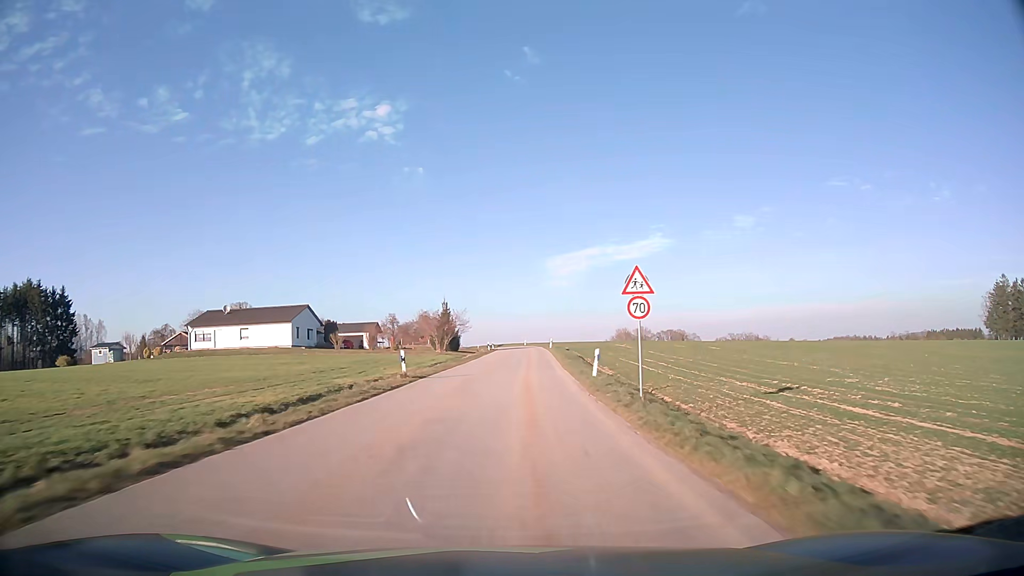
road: tertiary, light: Day
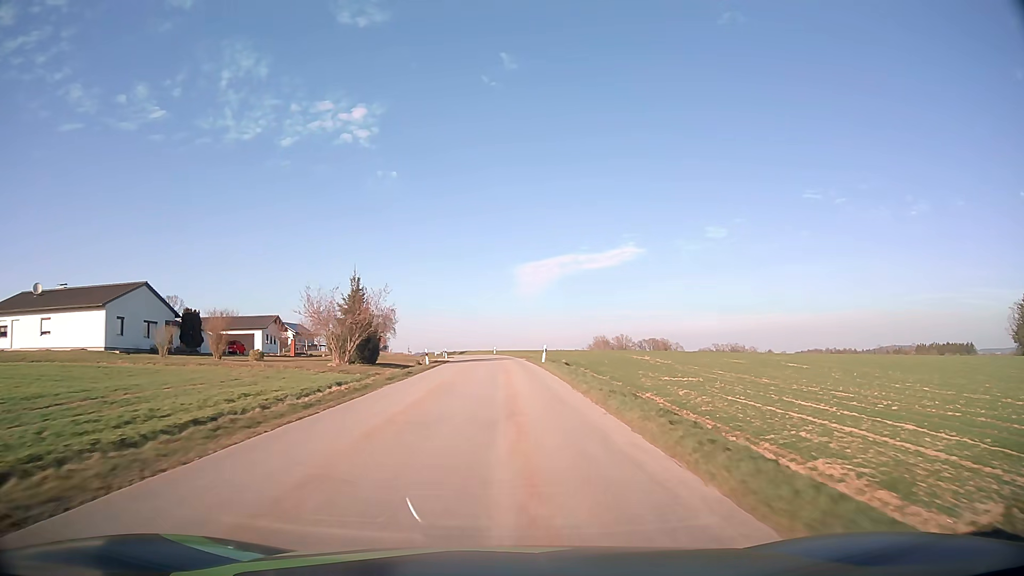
(+0.6, +34.7) m; +2°
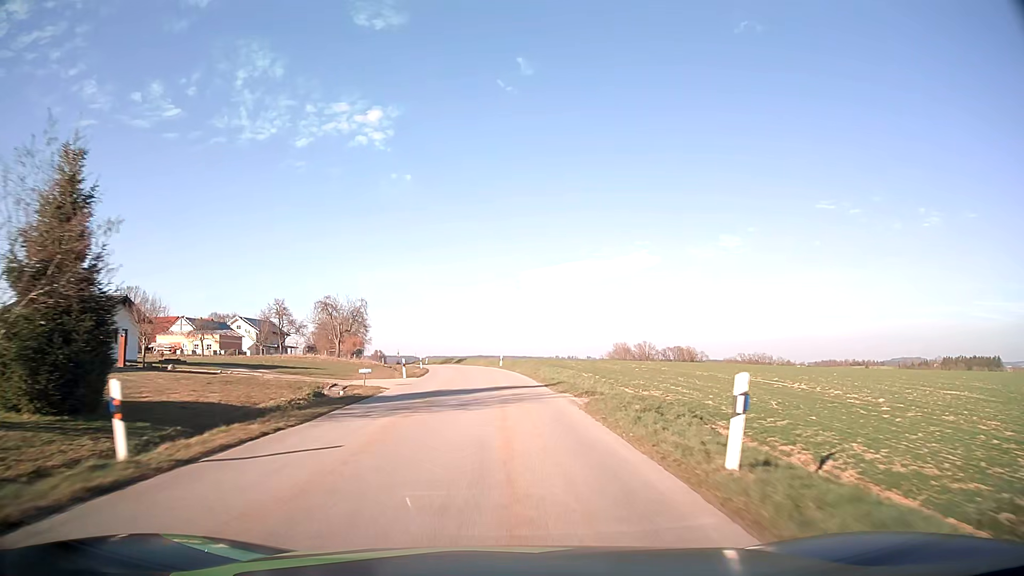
(-0.1, +32.5) m; -1°
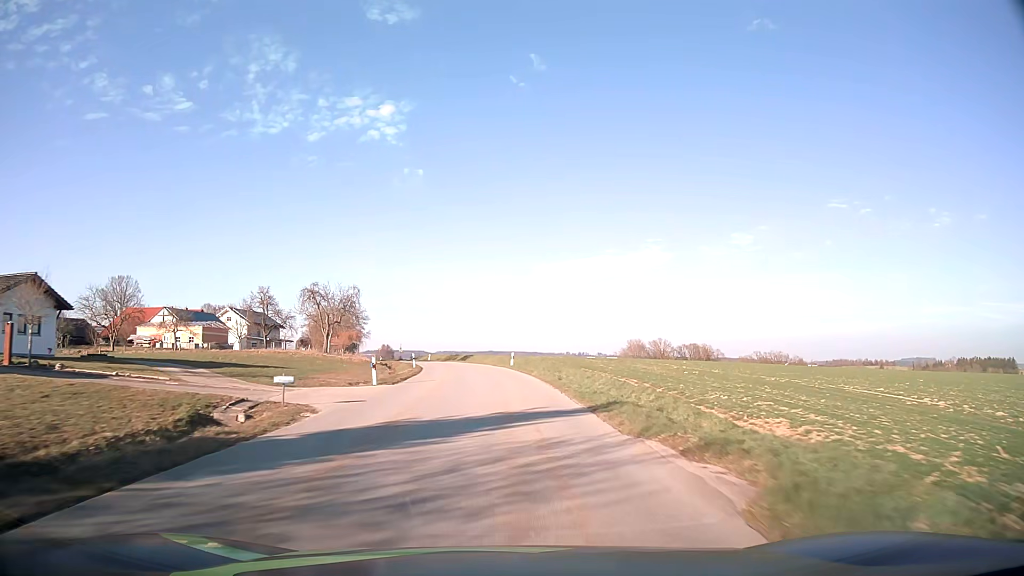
(-0.1, +10.6) m; -1°
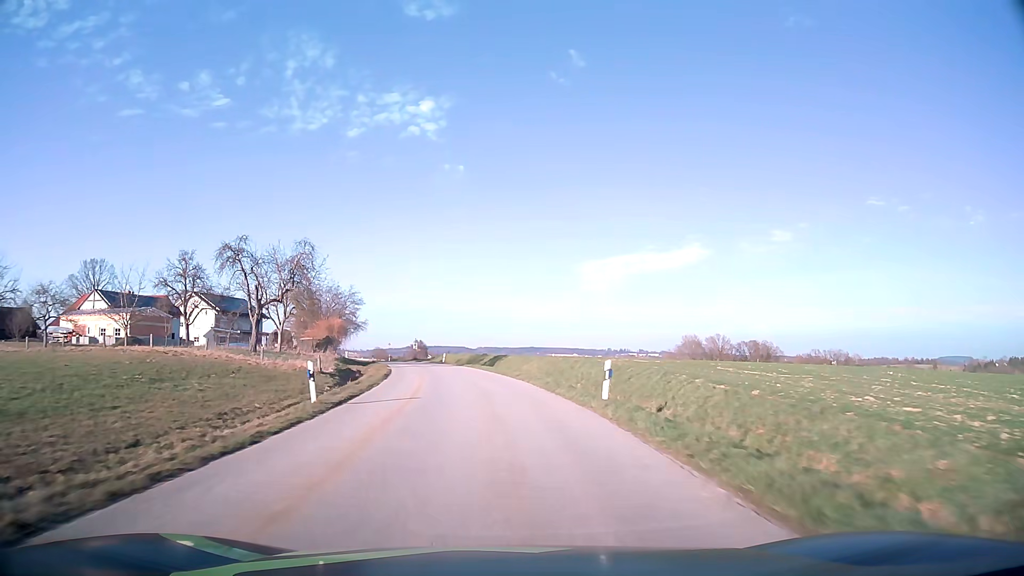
(-0.9, +31.3) m; -3°
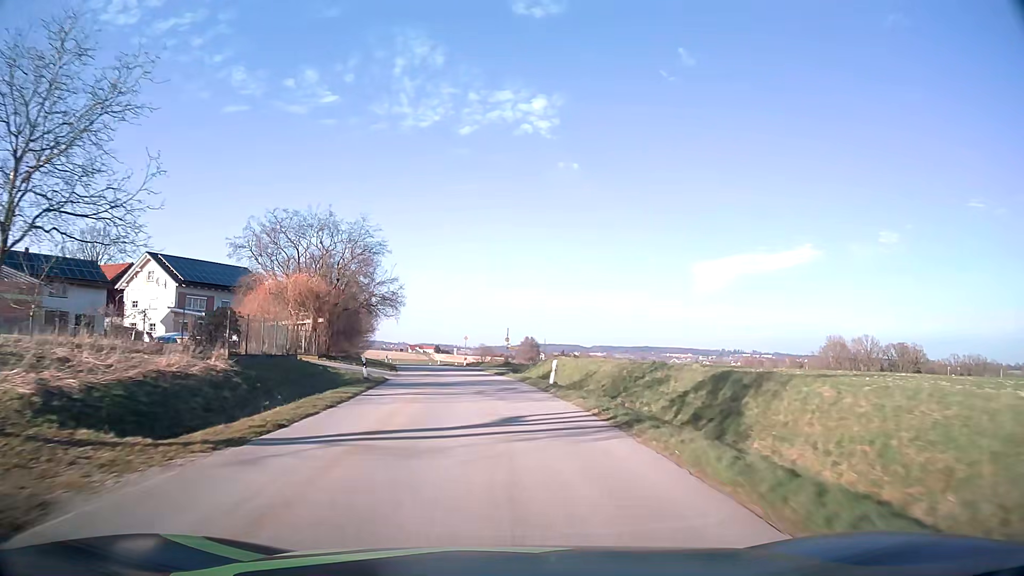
(-3.4, +41.2) m; -10°
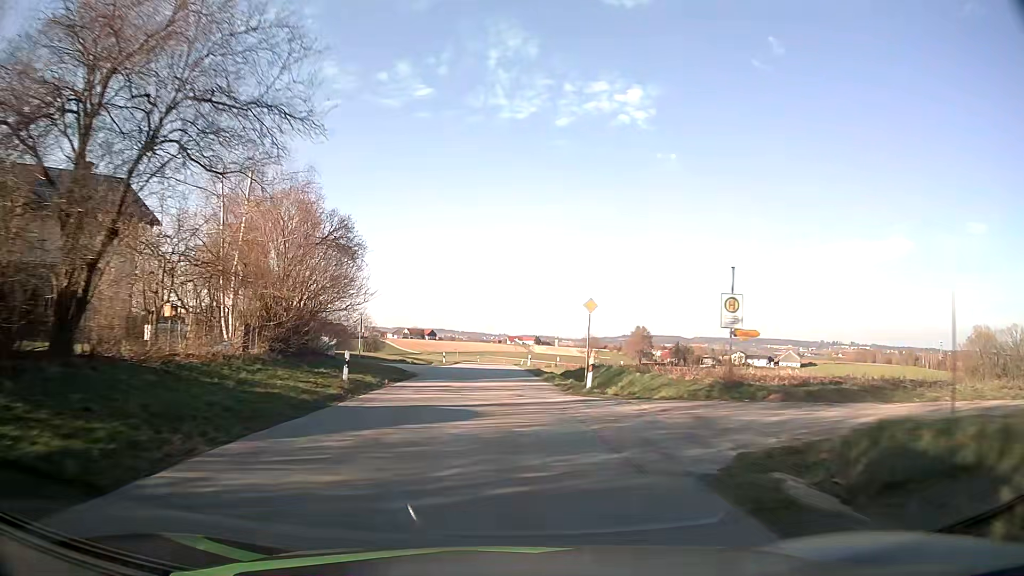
(-3.0, +41.3) m; -8°
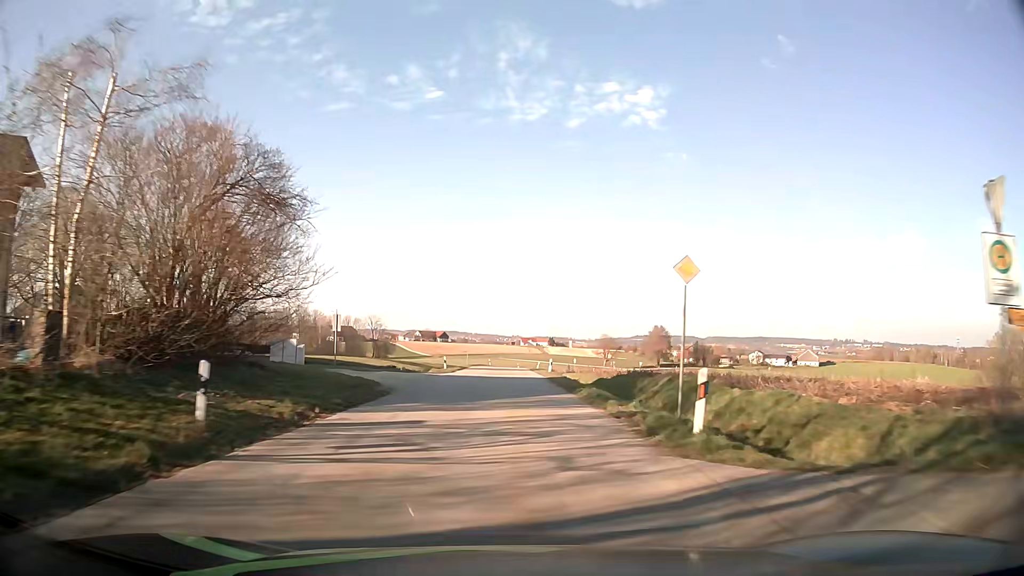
(-0.1, +10.4) m; -2°
(0, +10) (0, +20) (0, +30) (0, +40) (0, +50) (0, +60) (0, +70) (+1, +80) (+1, +90) (+2, +100) m
